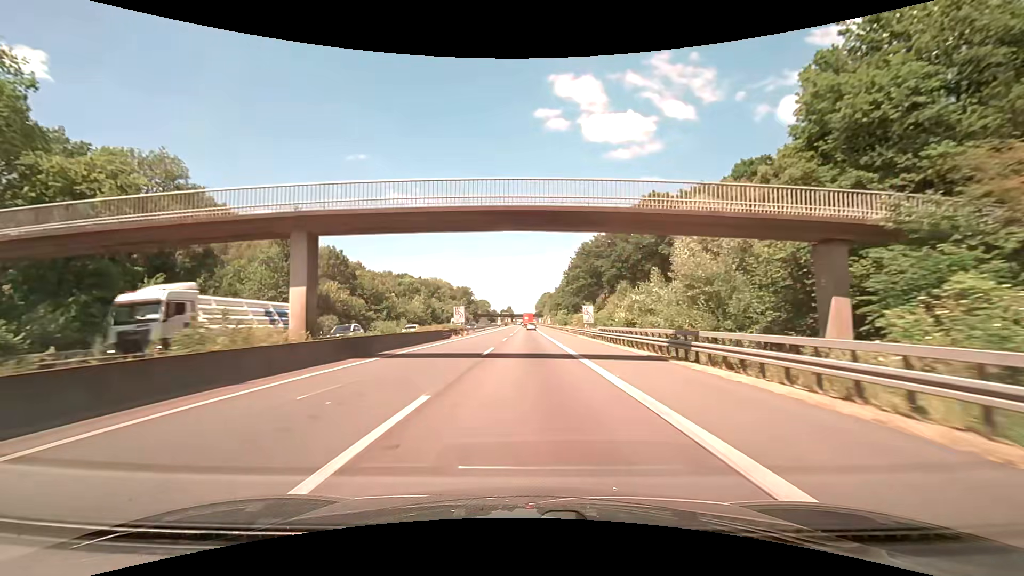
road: motorway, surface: asphalt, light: Day
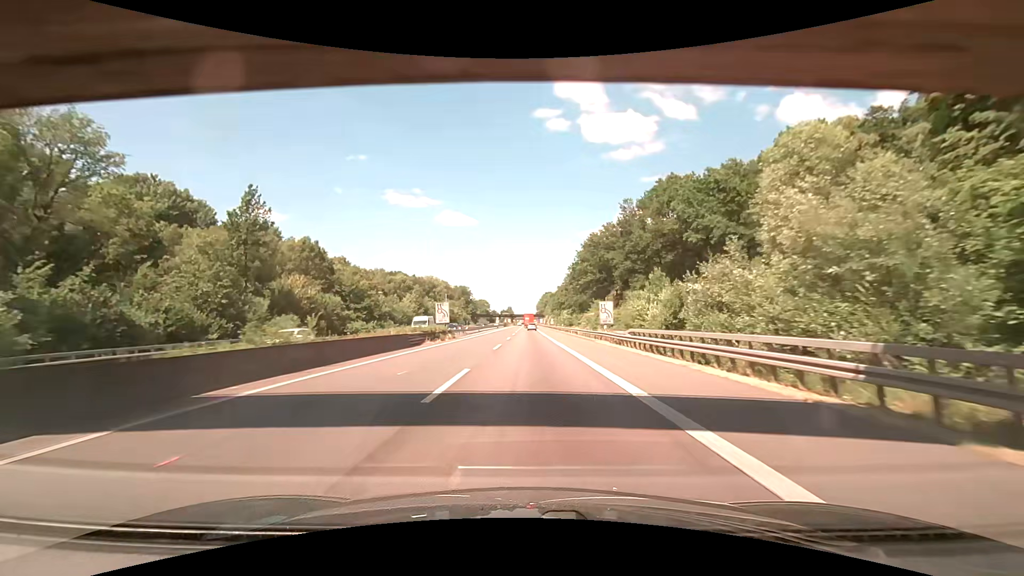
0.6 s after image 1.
(0.0, +12.4) m; 0°
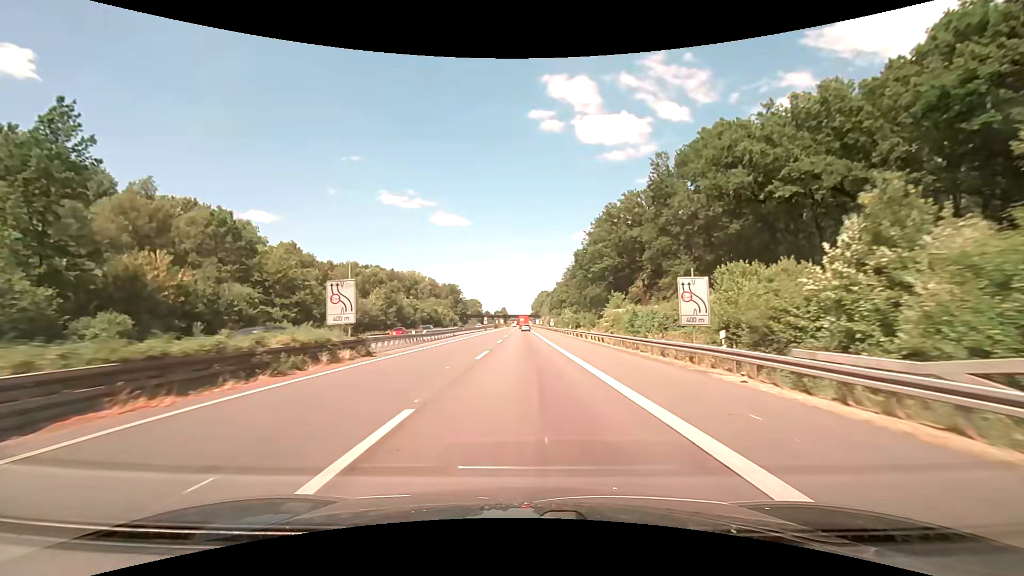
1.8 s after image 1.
(+0.2, +24.9) m; +1°
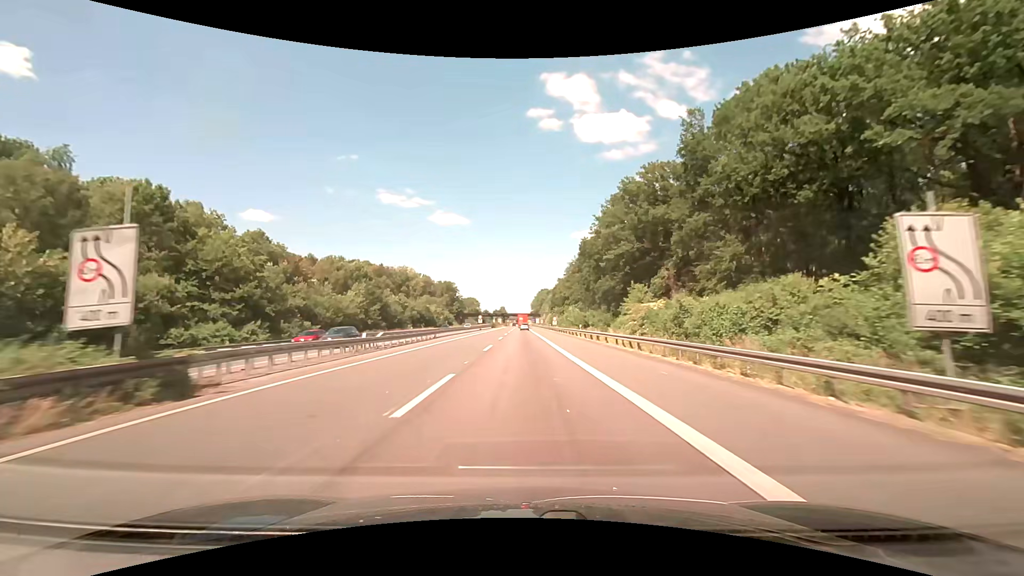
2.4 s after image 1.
(0.0, +12.6) m; 0°
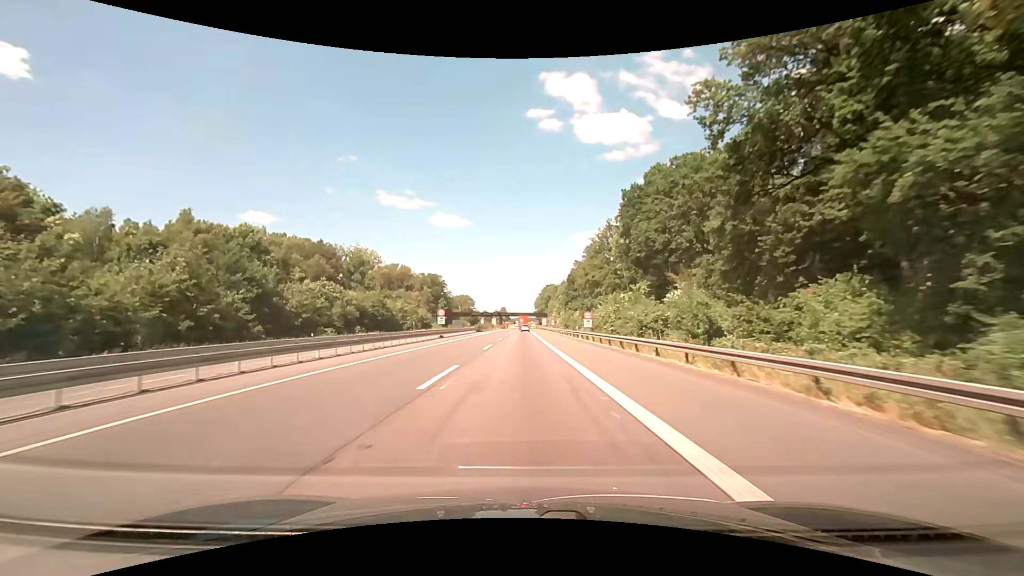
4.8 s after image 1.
(+0.1, +50.5) m; 0°
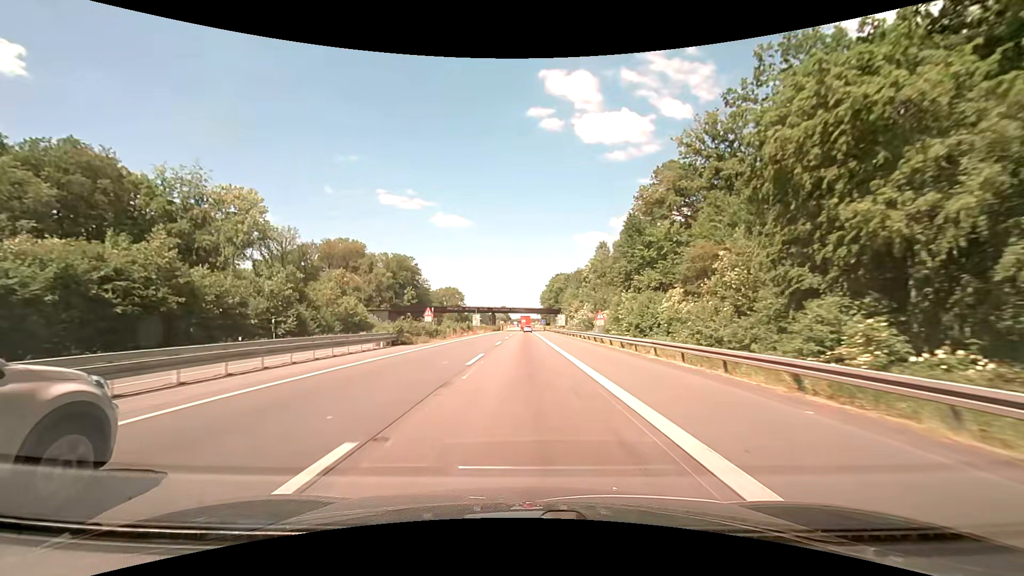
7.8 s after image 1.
(-0.3, +63.3) m; 0°
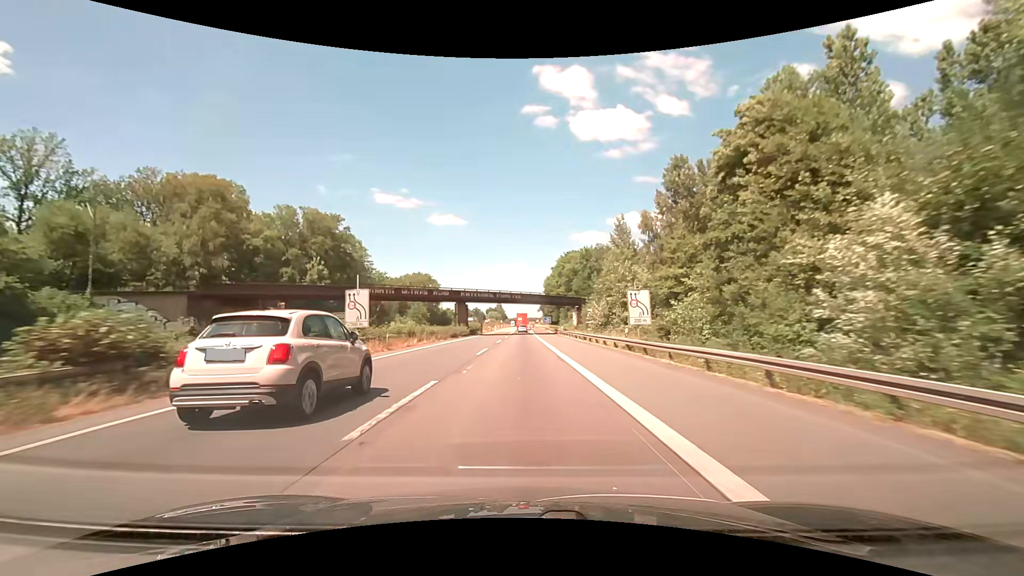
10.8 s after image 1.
(+0.3, +63.3) m; 0°
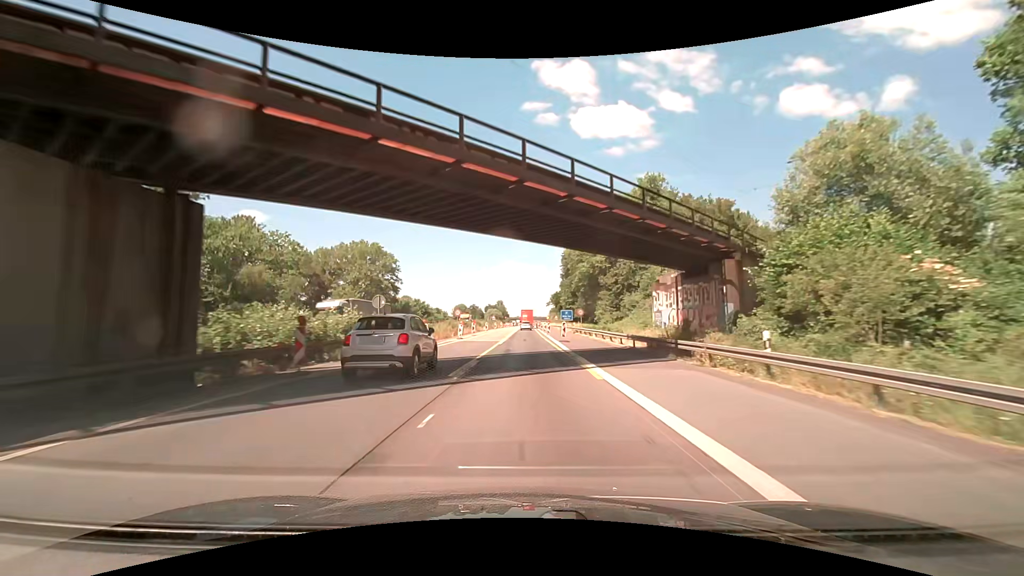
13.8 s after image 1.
(-0.5, +63.4) m; 0°
(0, +10) (0, +20) (0, +30) (0, +40) (0, +50) (0, +60) (0, +70) (0, +80) (0, +90) (0, +100) m
